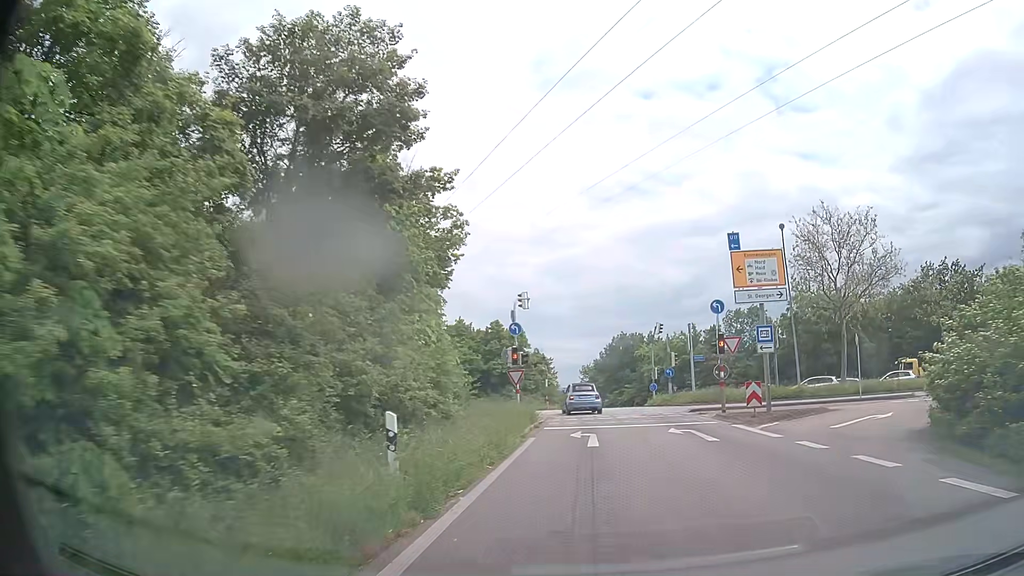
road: trunk_link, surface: asphalt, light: Day
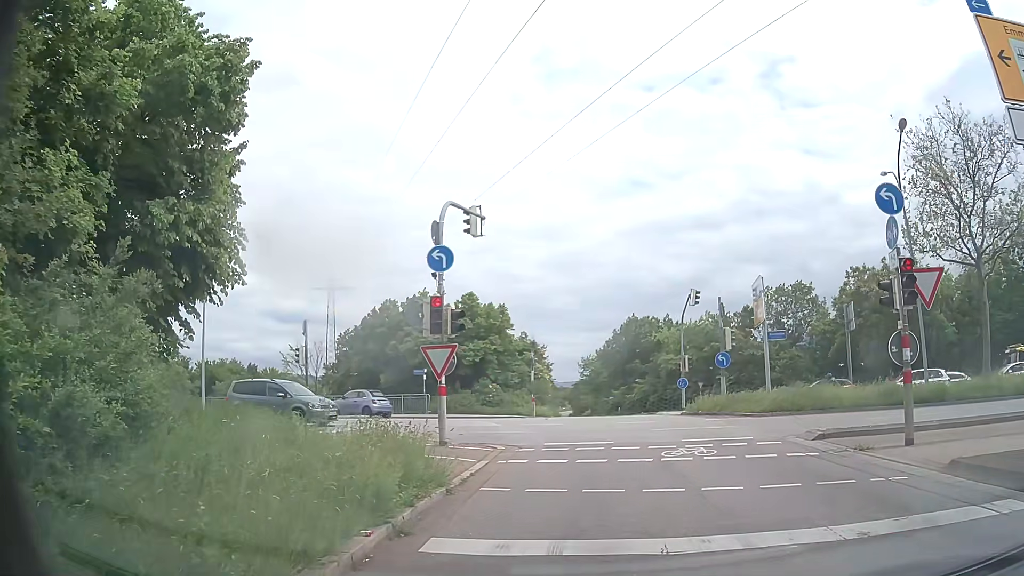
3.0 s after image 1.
(-0.1, +15.2) m; +2°
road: primary_link
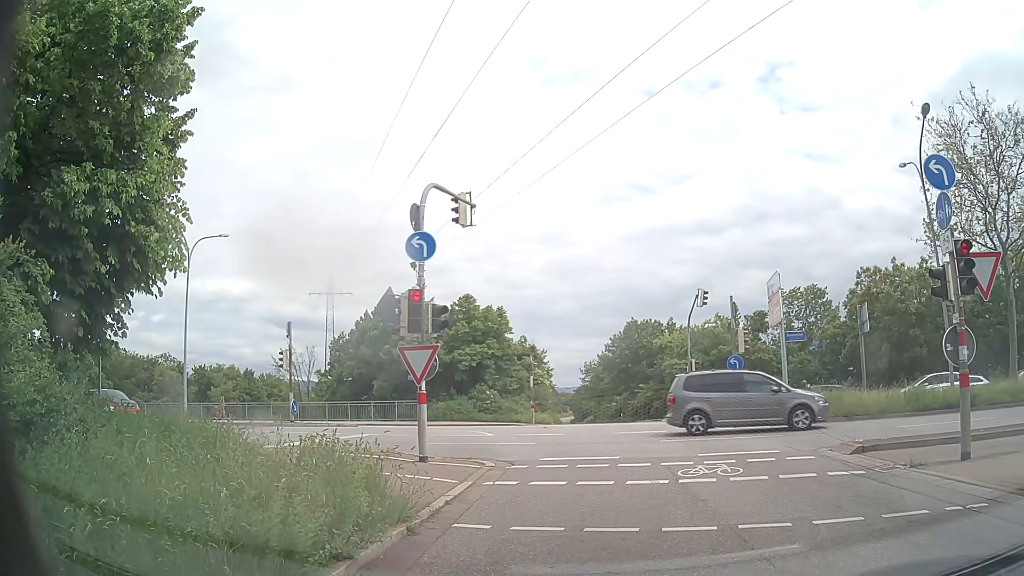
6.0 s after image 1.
(-0.1, +1.8) m; -2°
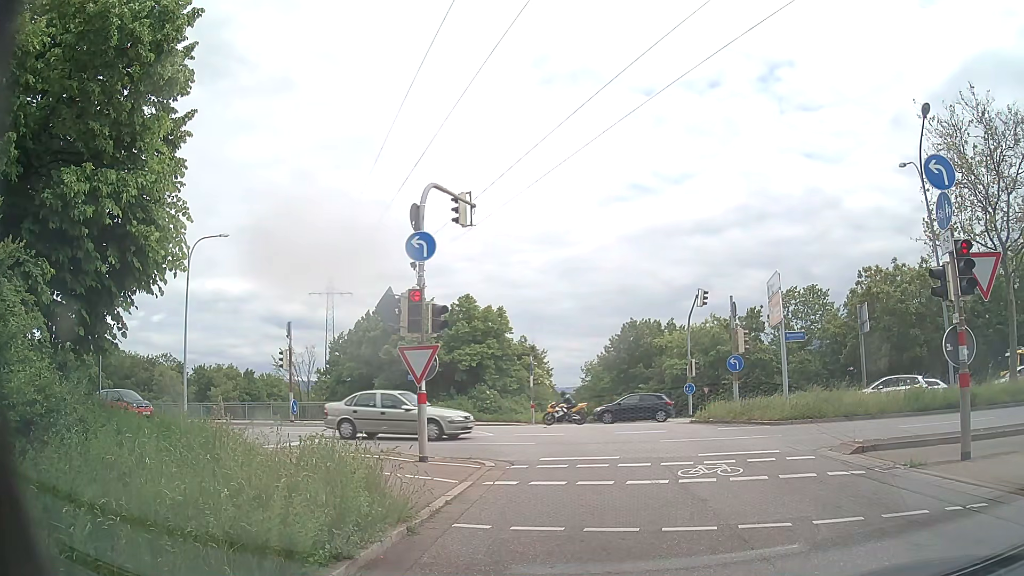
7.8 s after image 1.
(0.0, 0.0) m; 0°
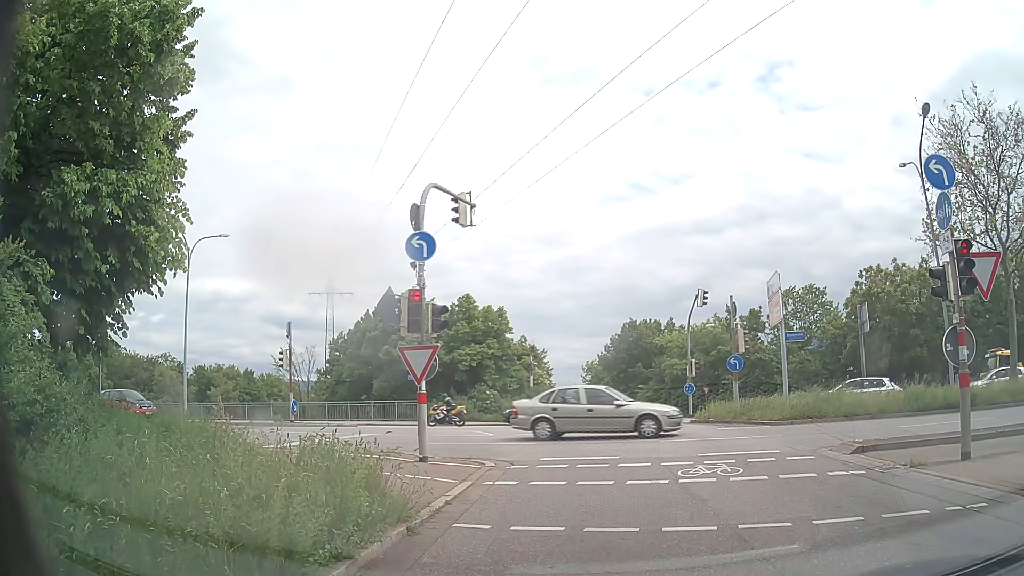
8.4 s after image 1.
(0.0, 0.0) m; 0°
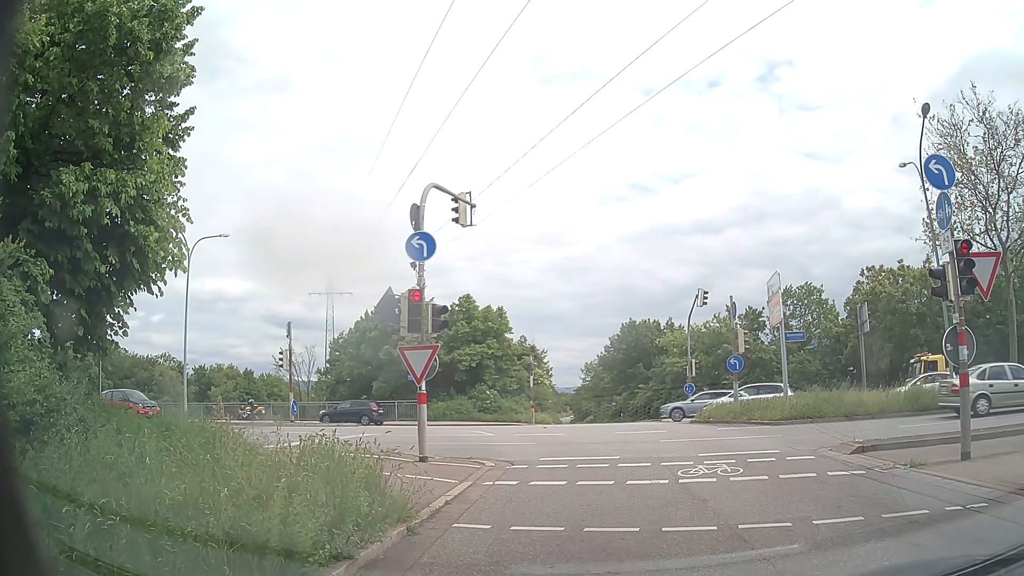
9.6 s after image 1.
(0.0, 0.0) m; 0°
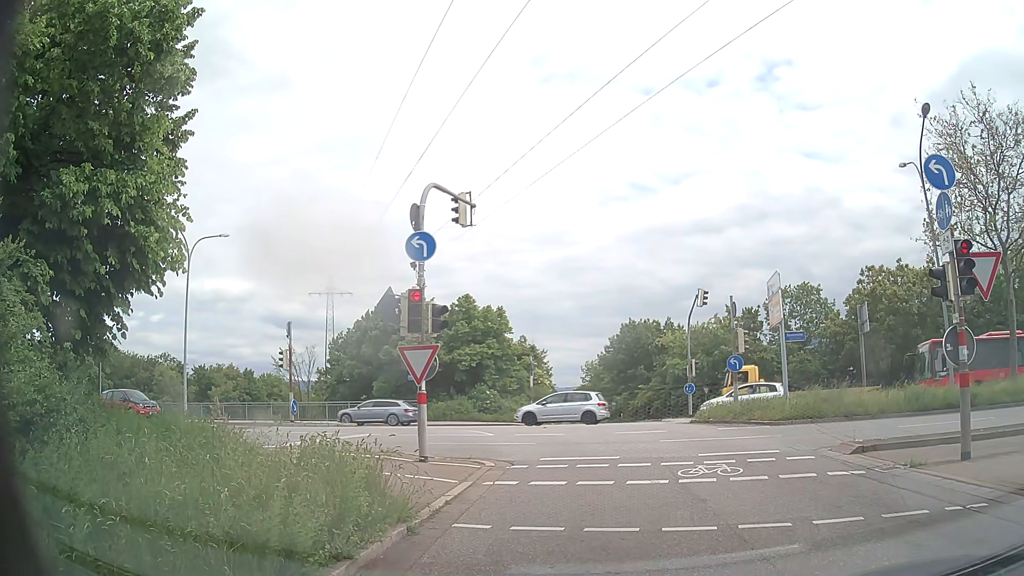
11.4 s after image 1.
(0.0, 0.0) m; 0°
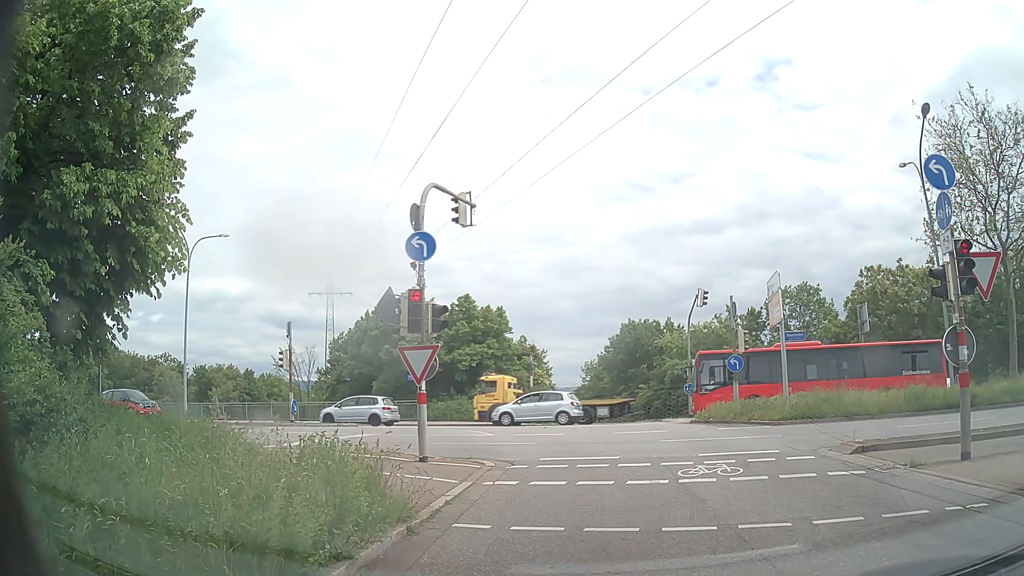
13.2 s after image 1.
(0.0, 0.0) m; 0°
(0, +10) (-1, +20) (-5, +29) (-13, +34) (-23, +37) (-33, +38) (-43, +40) (-53, +41) (-63, +43) (-72, +45) m
